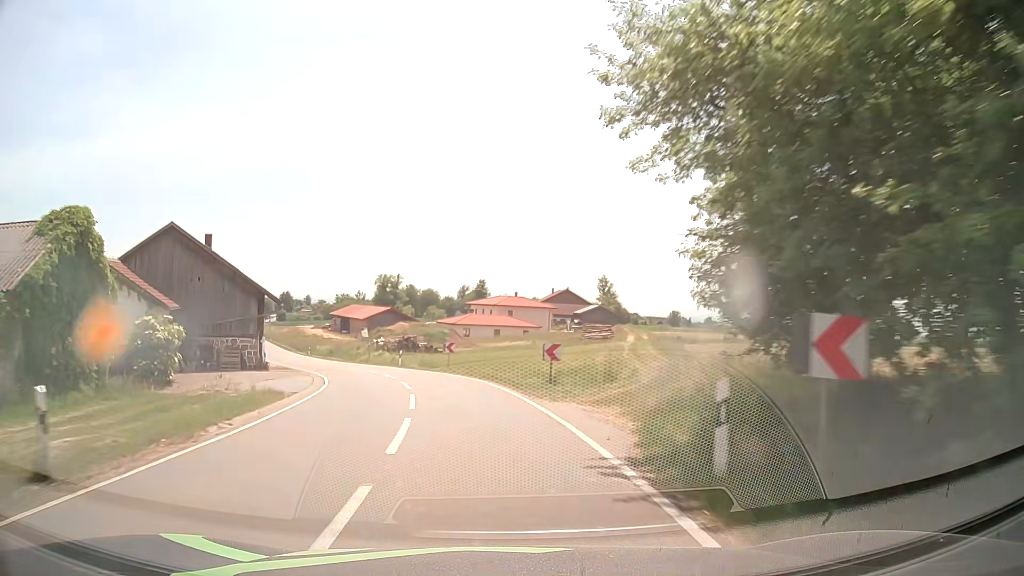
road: tertiary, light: Day
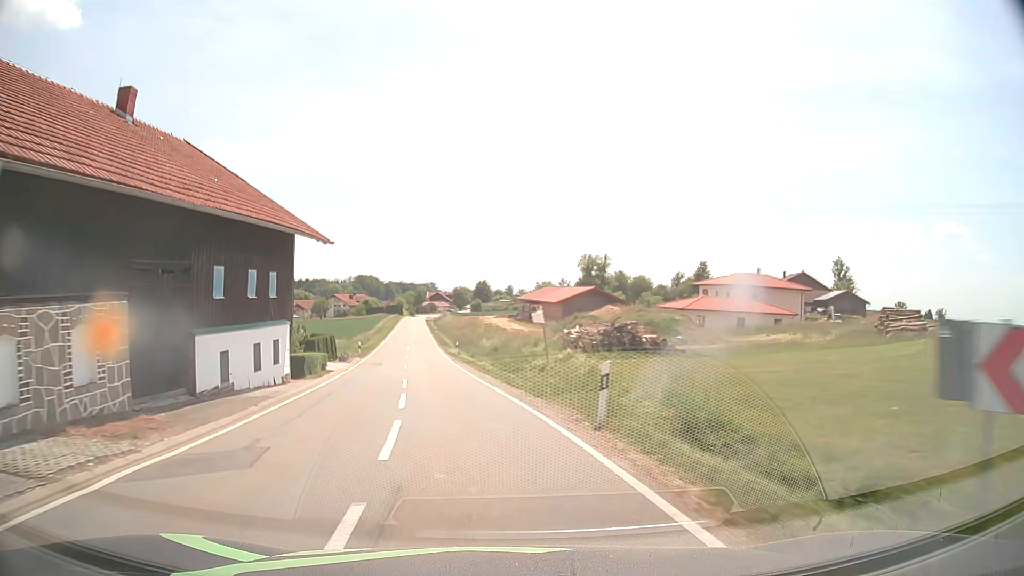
(-4.3, +30.5) m; -17°
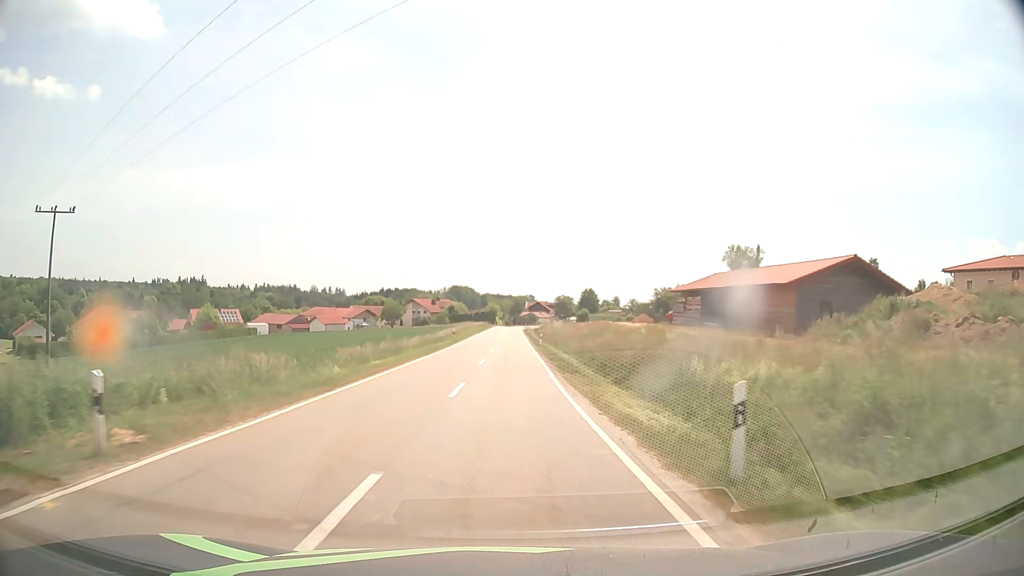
(-5.2, +41.1) m; -9°
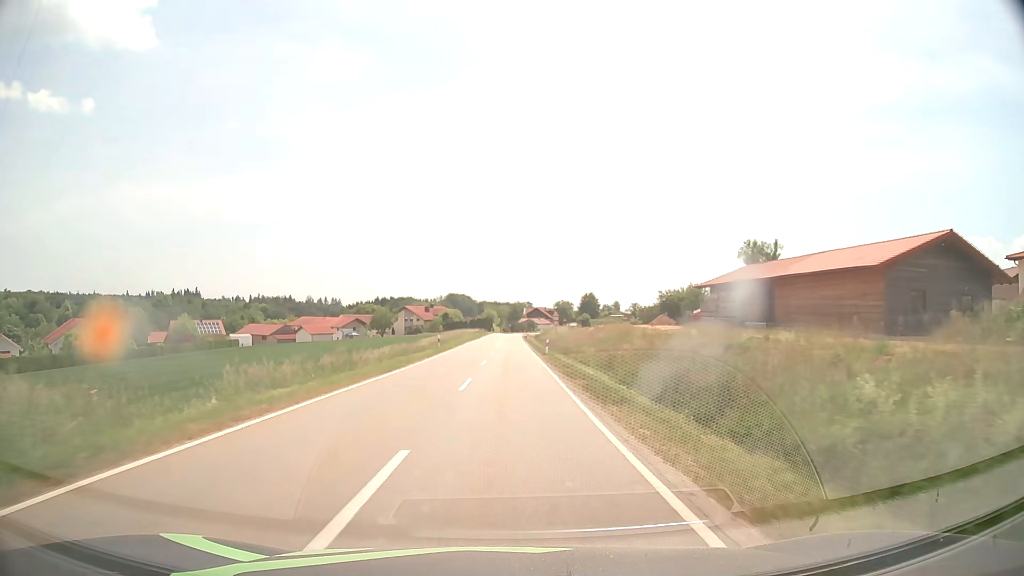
(0.0, +10.7) m; 0°
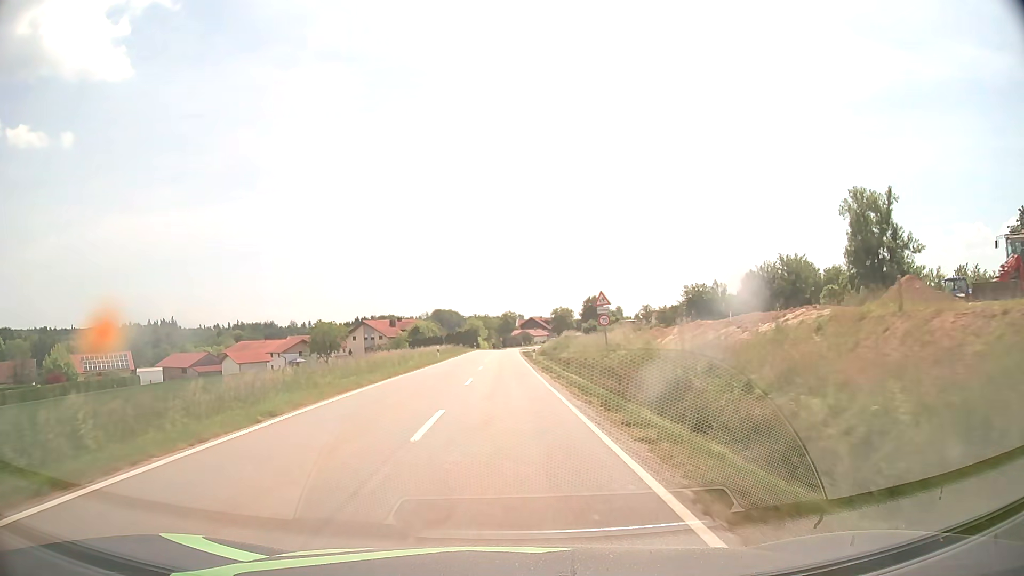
(+0.3, +43.2) m; +1°
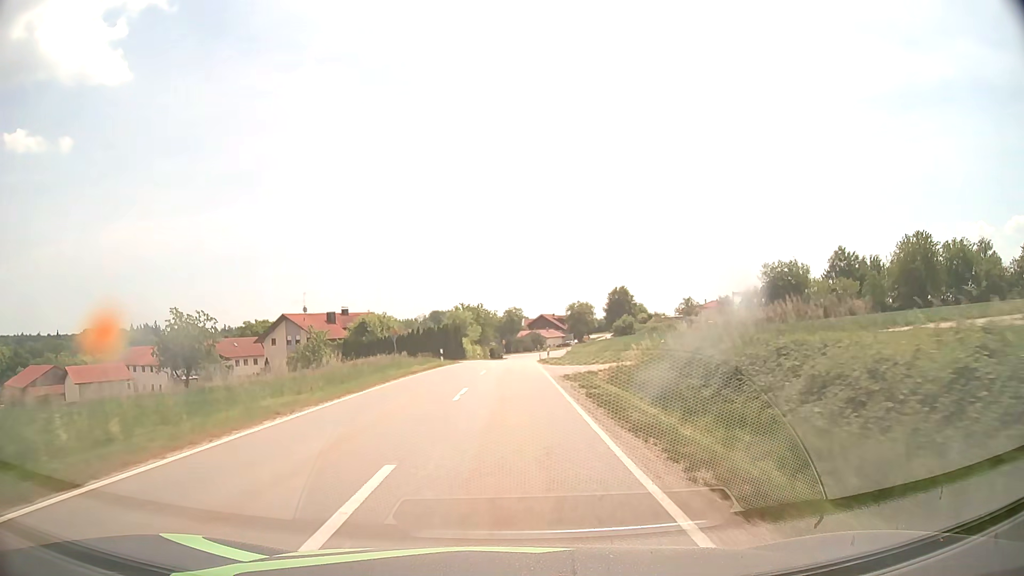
(-0.1, +53.9) m; 0°
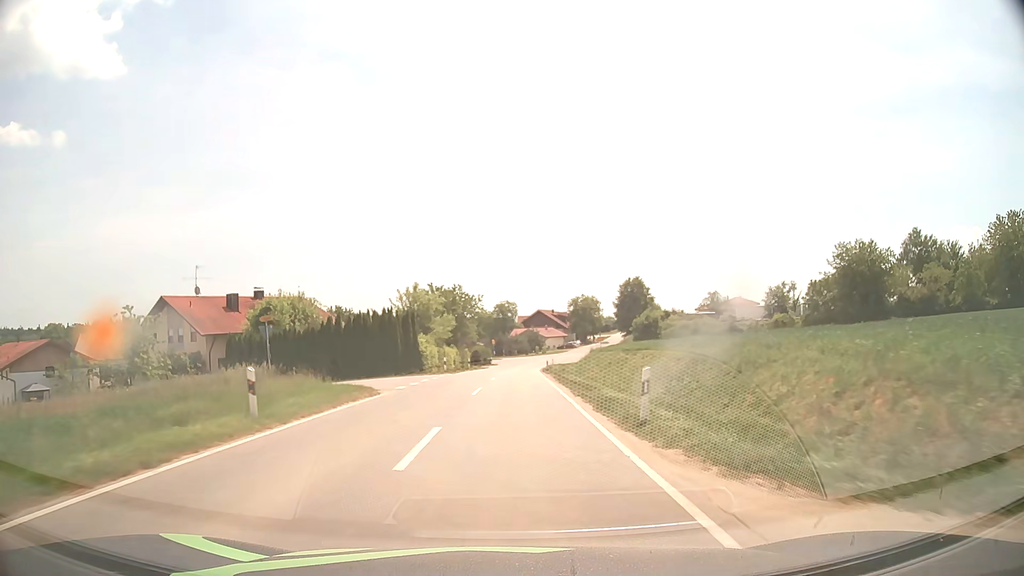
(+0.2, +32.2) m; +1°
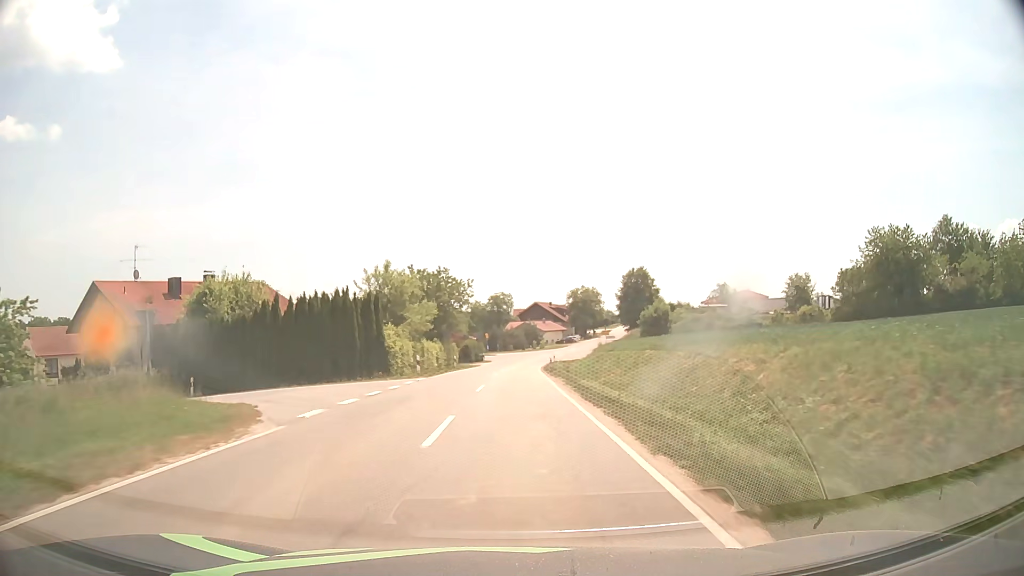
(0.0, +10.7) m; 0°
(0, +10) (0, +20) (0, +30) (+1, +40) (+1, +50) (+1, +60) (+2, +70) (+3, +80) (+5, +90) (+7, +99) m
